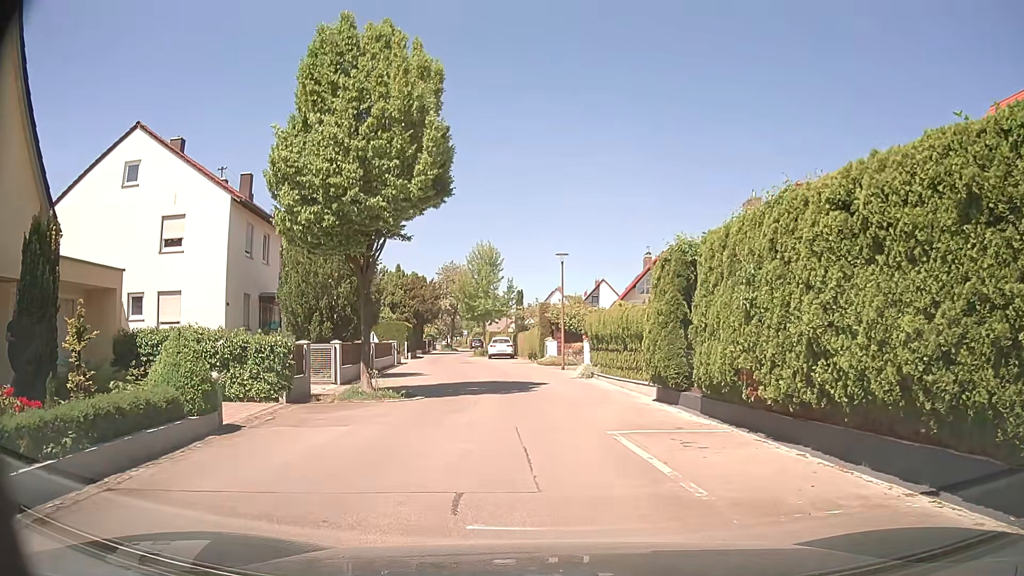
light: Day
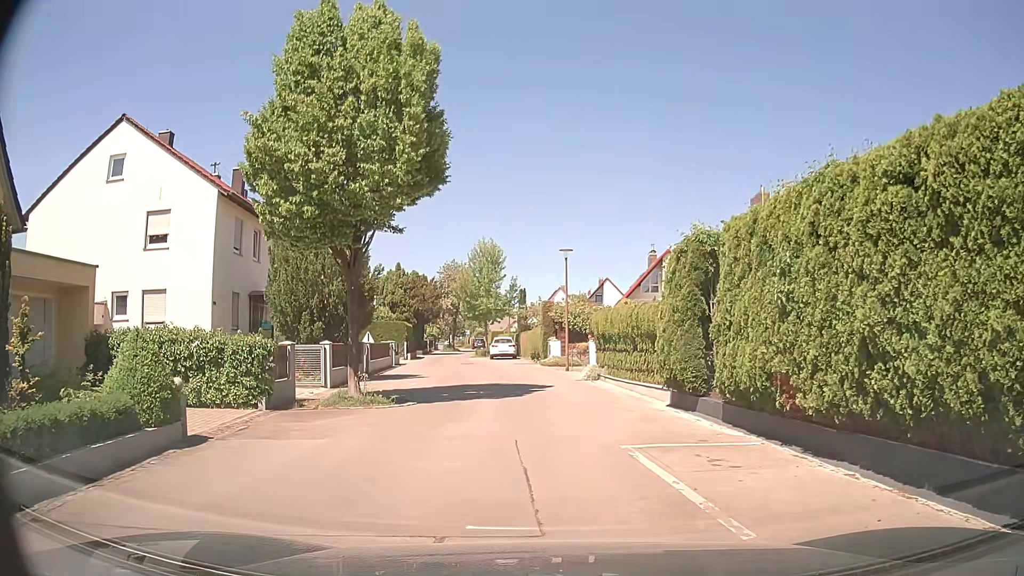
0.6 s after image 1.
(0.0, +1.3) m; 0°
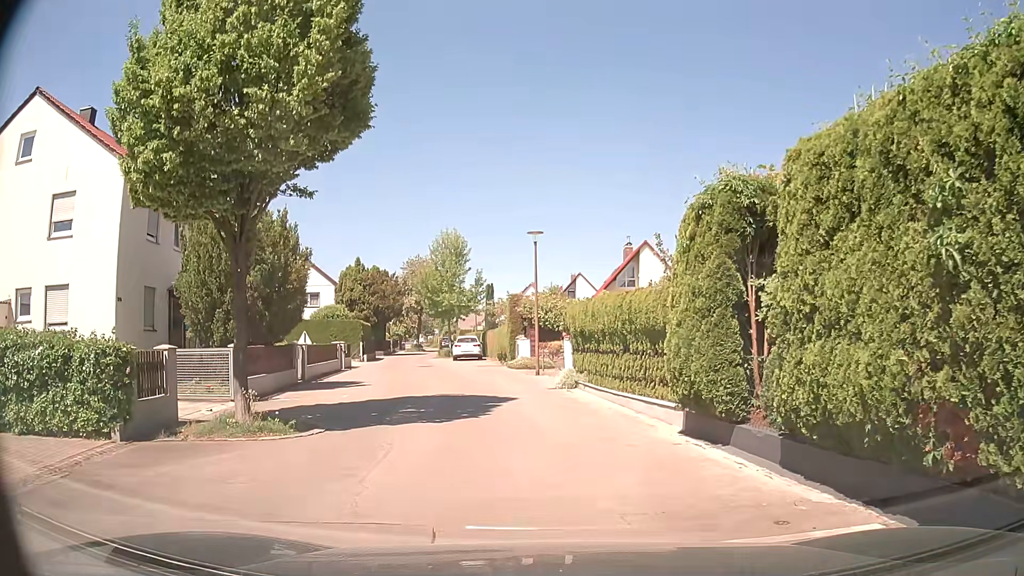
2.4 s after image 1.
(0.0, +4.3) m; +2°
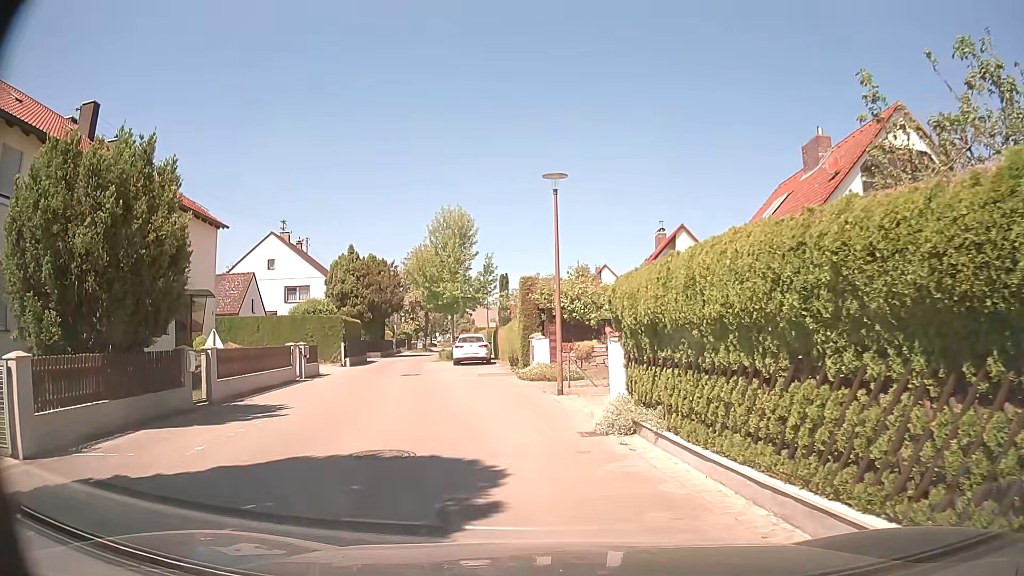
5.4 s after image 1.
(-0.1, +8.3) m; -2°
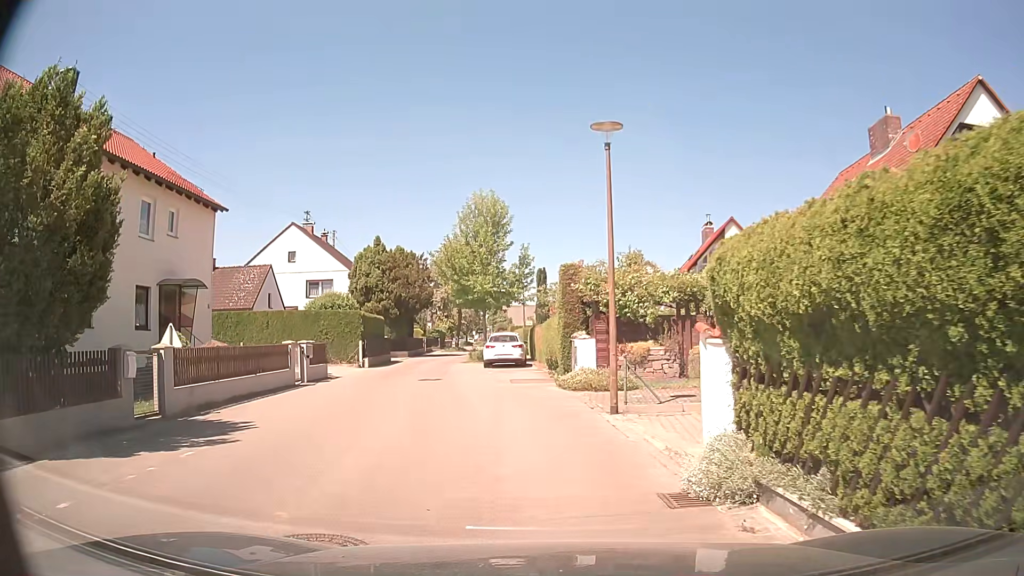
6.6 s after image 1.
(-0.1, +3.7) m; -4°
